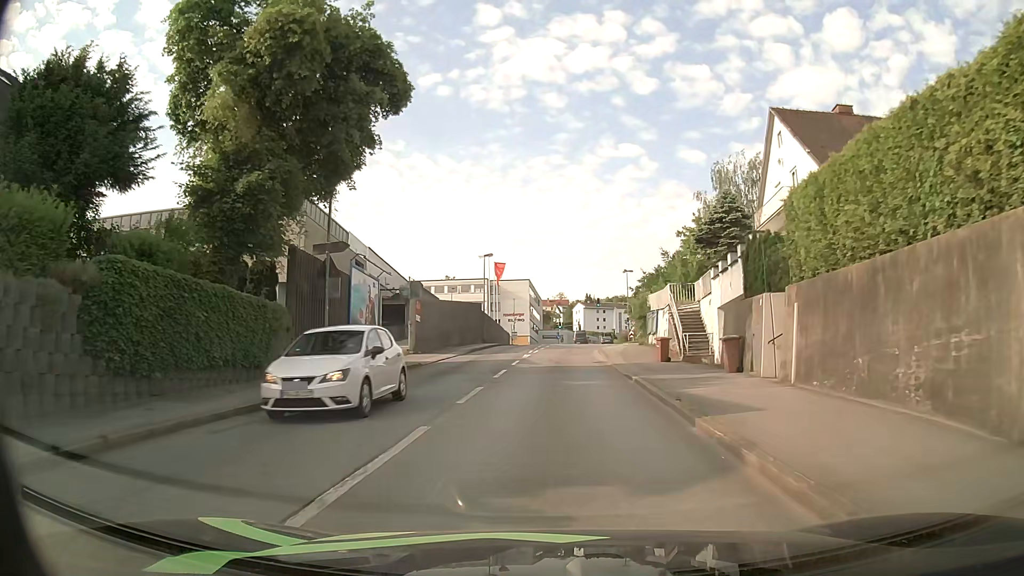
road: tertiary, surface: asphalt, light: Day
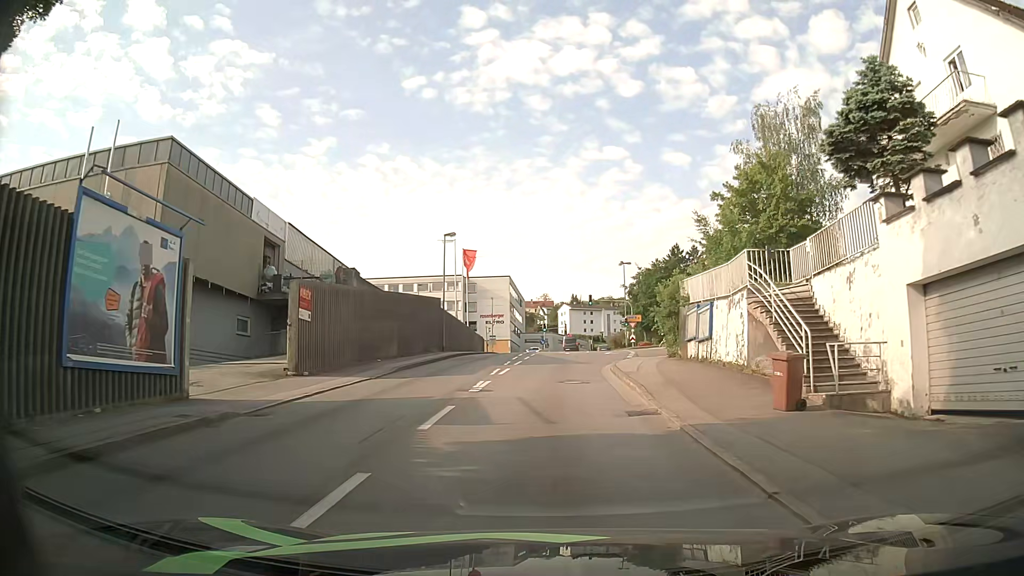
(+0.2, +14.9) m; +1°
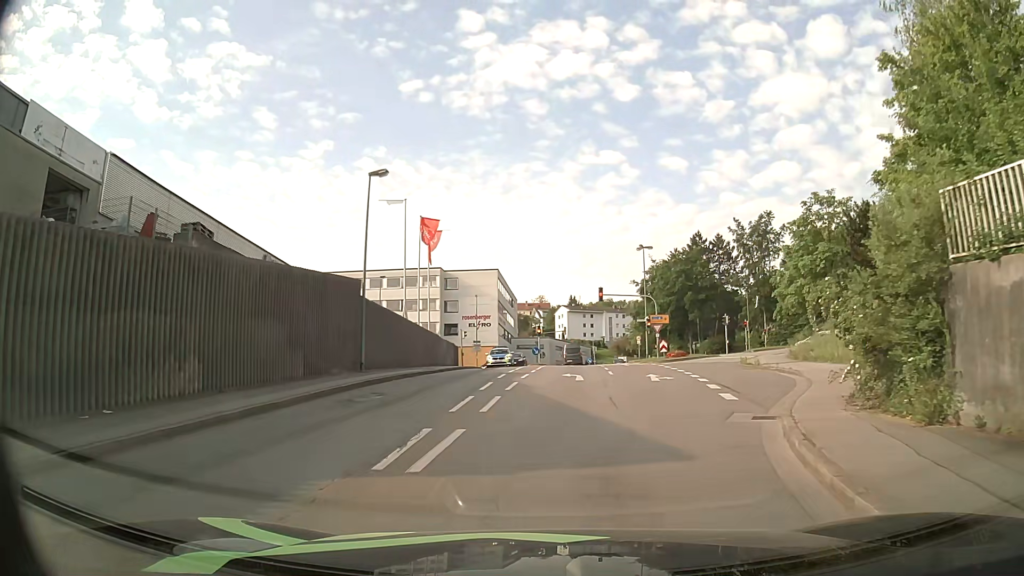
(+0.2, +19.1) m; +1°
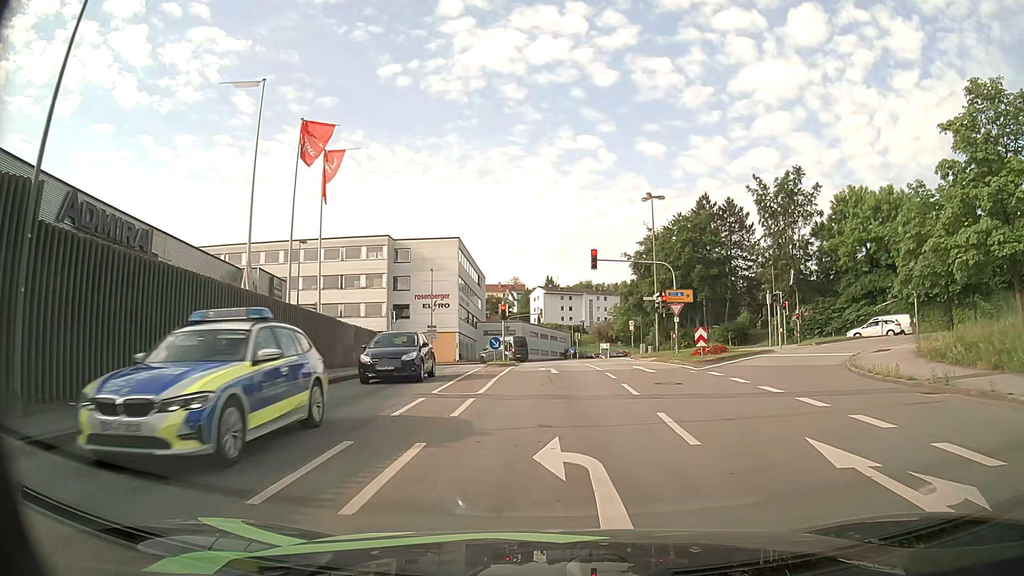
(+0.2, +17.5) m; +2°
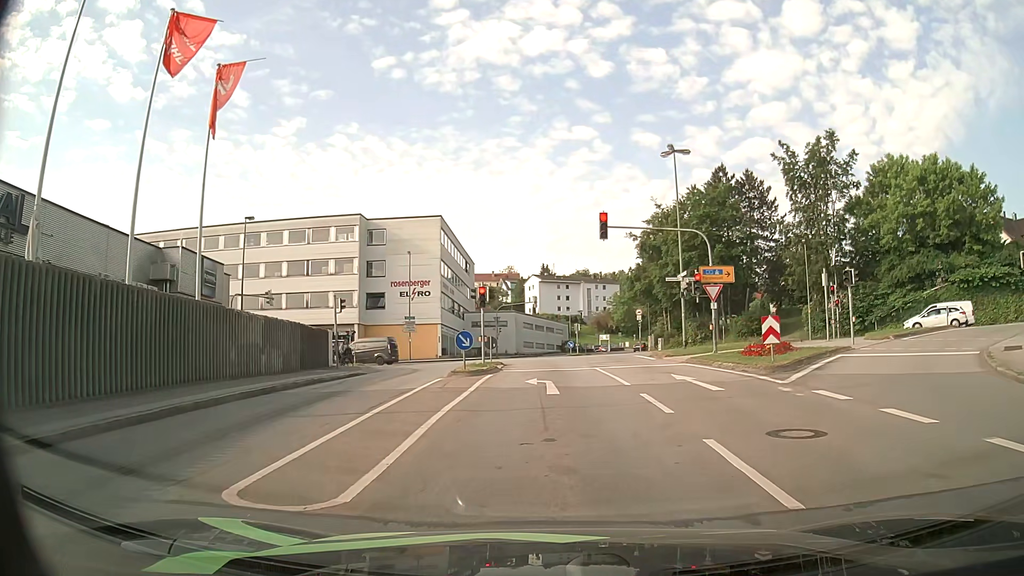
(0.0, +9.5) m; +1°
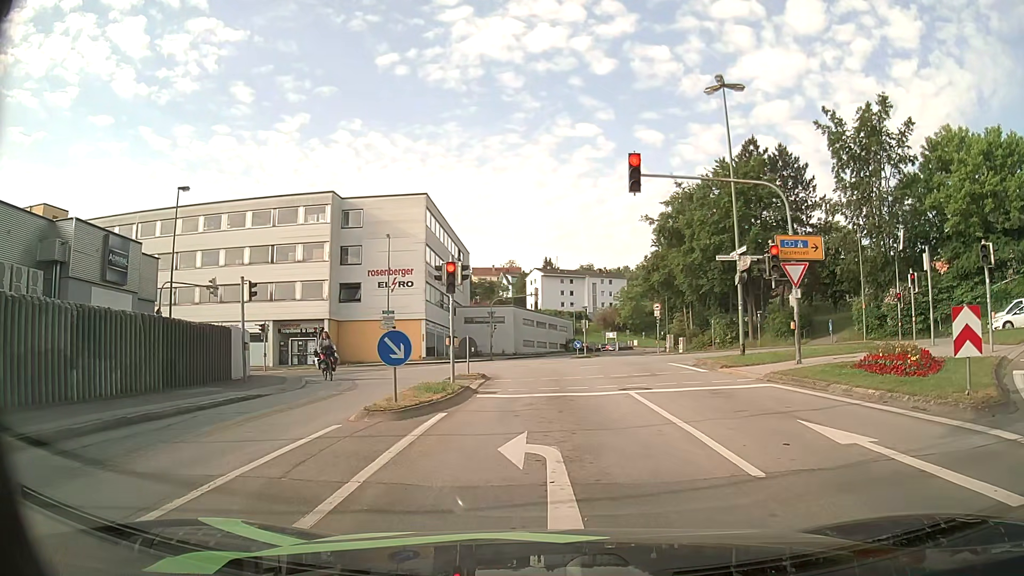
(-0.1, +9.5) m; -2°
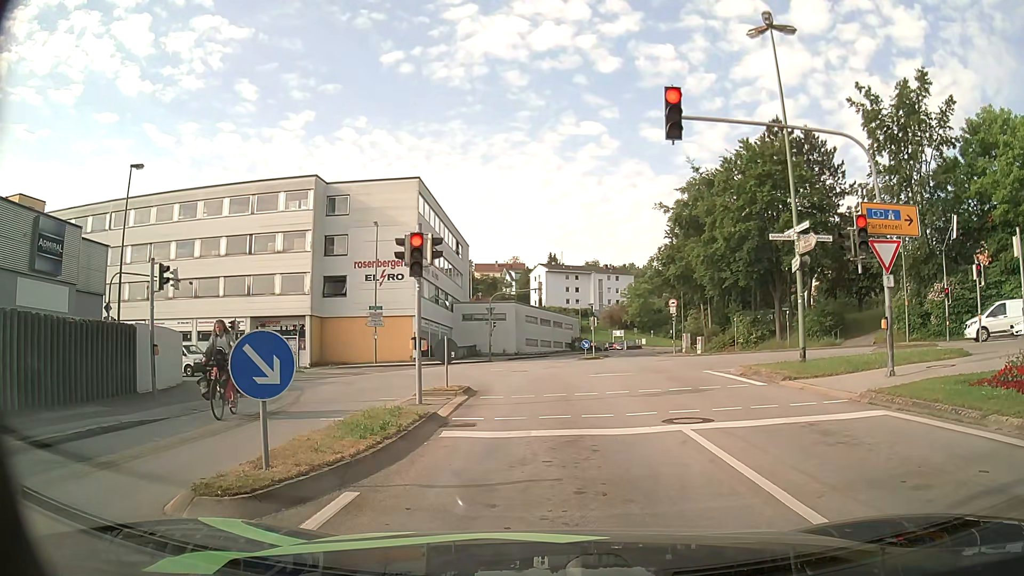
(+0.1, +5.3) m; 0°
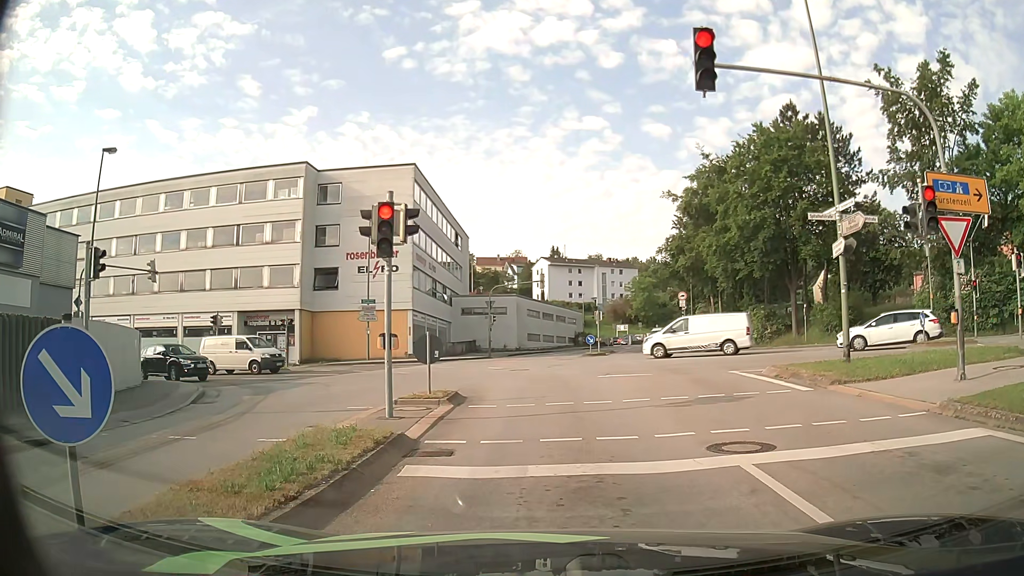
(0.0, +2.7) m; +1°
